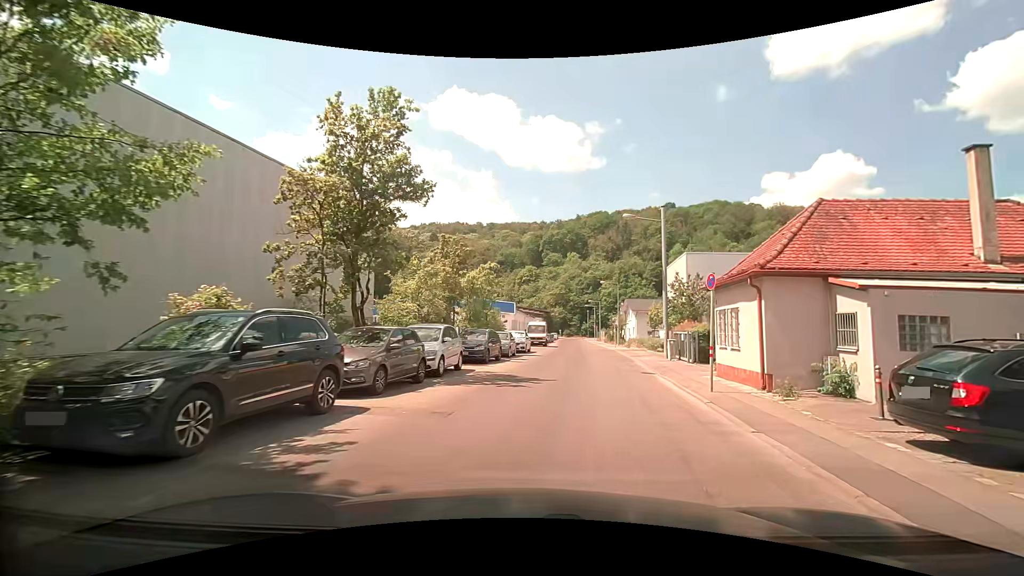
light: Day
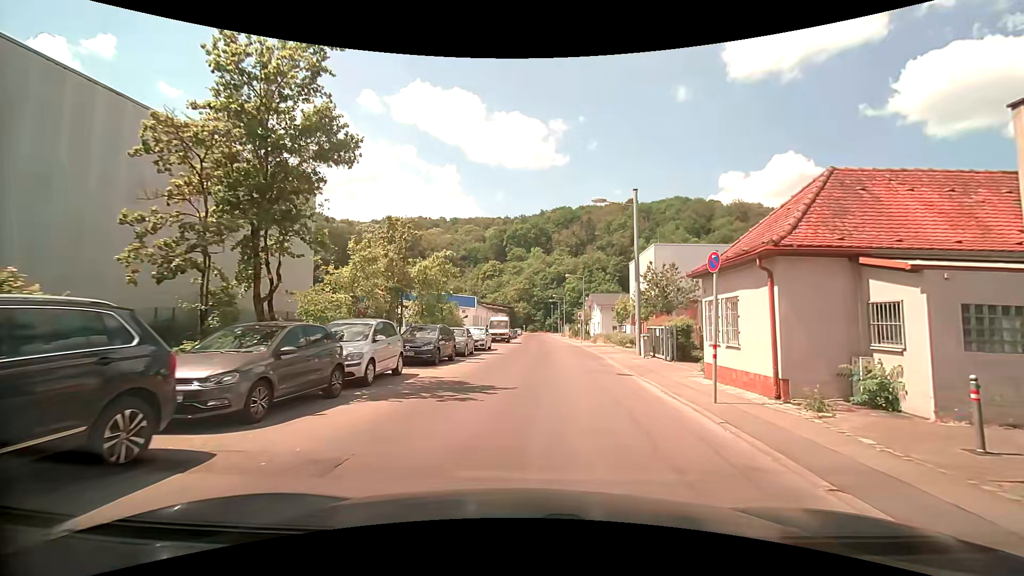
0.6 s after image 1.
(+0.2, +3.2) m; +5°
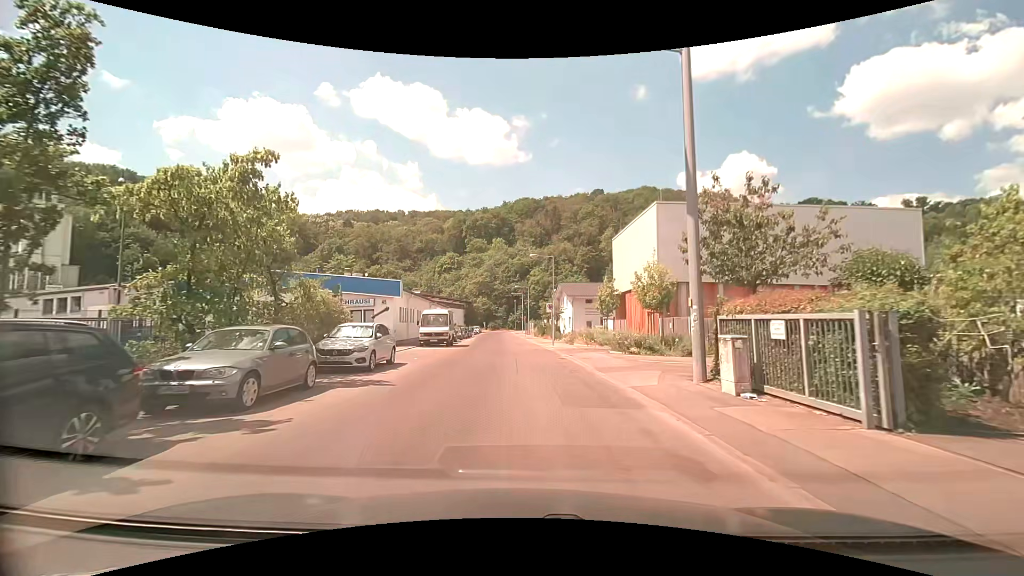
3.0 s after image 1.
(+1.0, +15.6) m; +4°
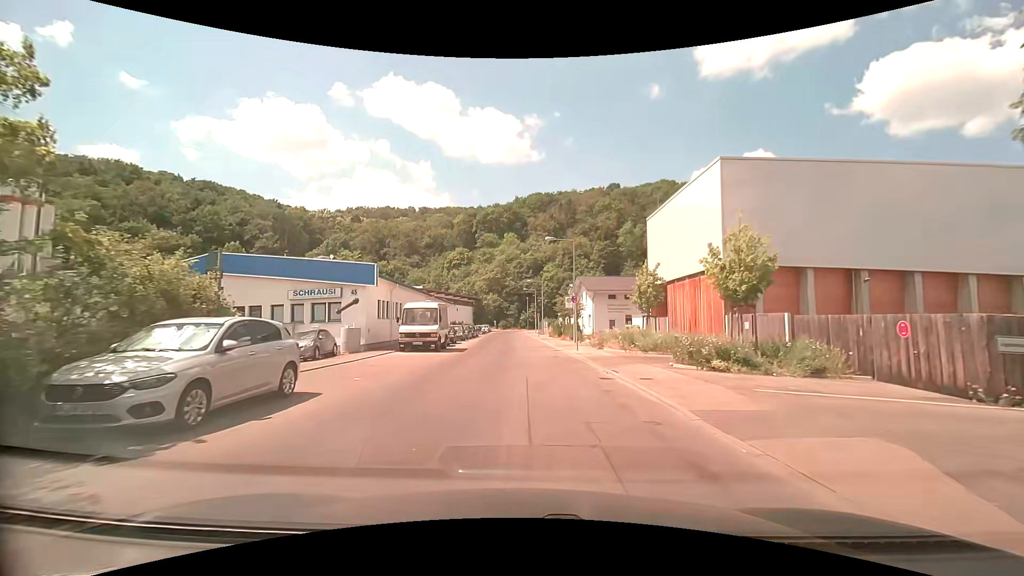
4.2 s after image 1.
(-0.1, +8.9) m; -2°
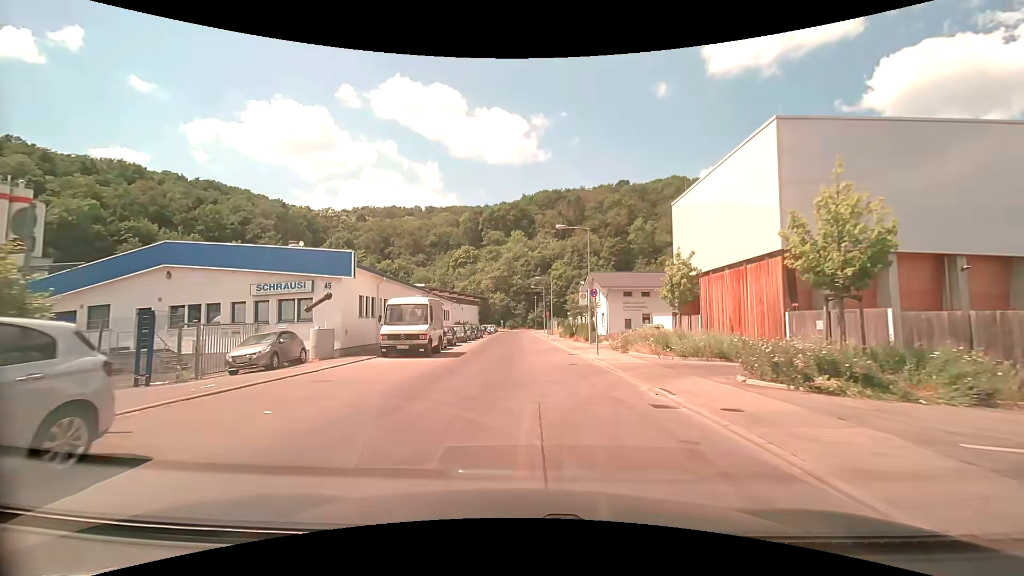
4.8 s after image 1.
(0.0, +4.8) m; -1°
